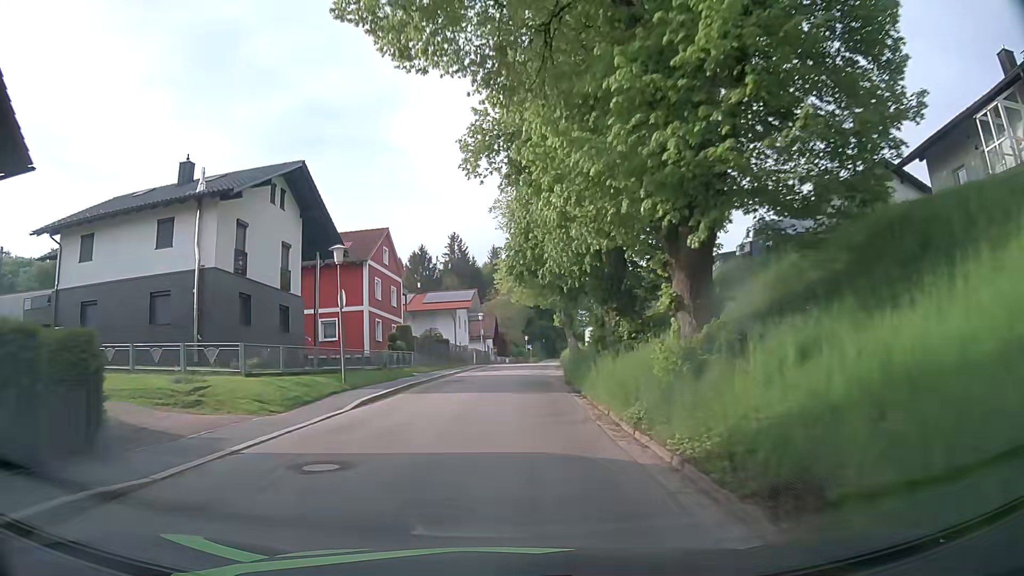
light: Day
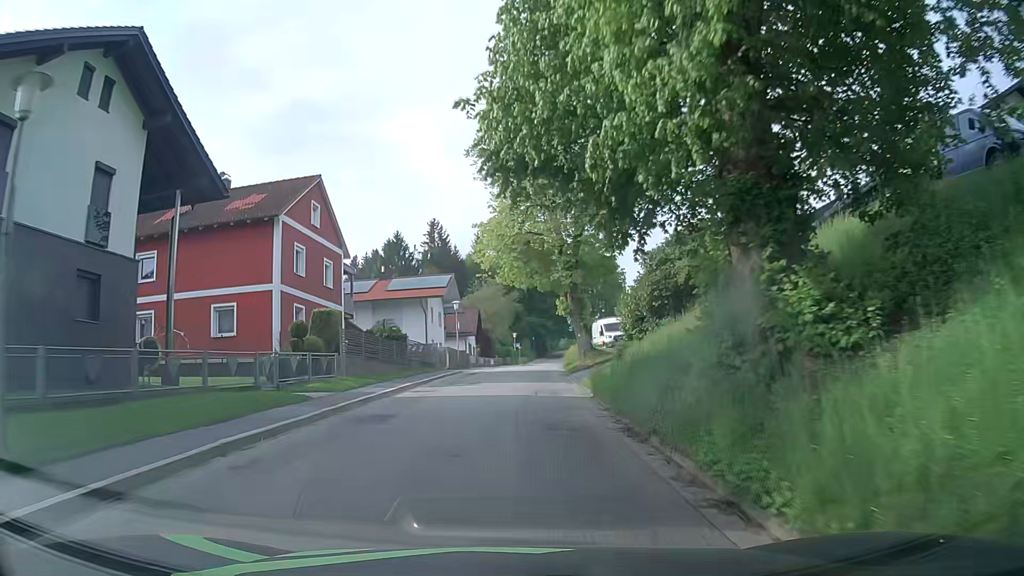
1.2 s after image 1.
(+0.3, +14.8) m; +2°
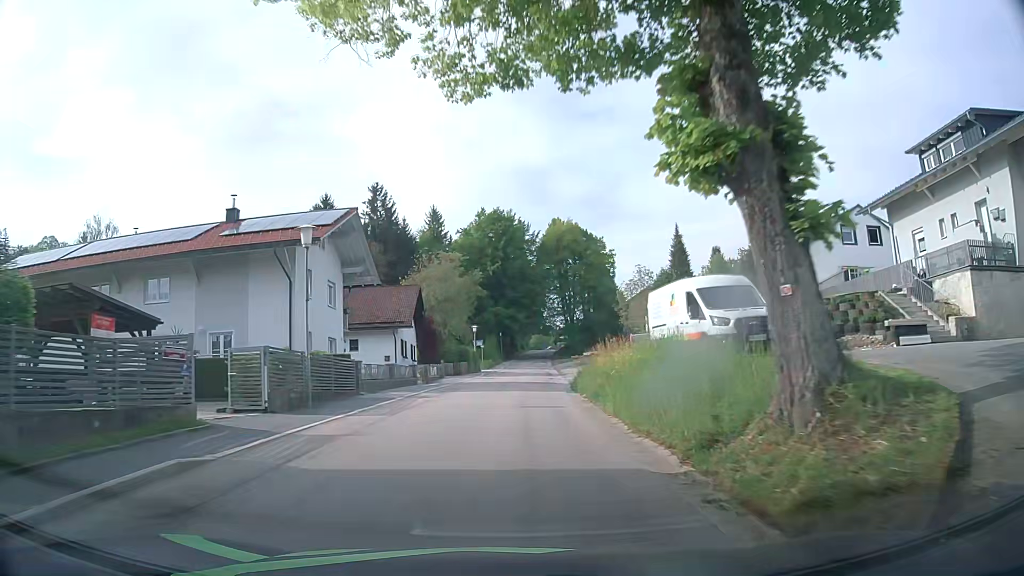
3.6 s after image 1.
(+0.6, +29.1) m; +3°
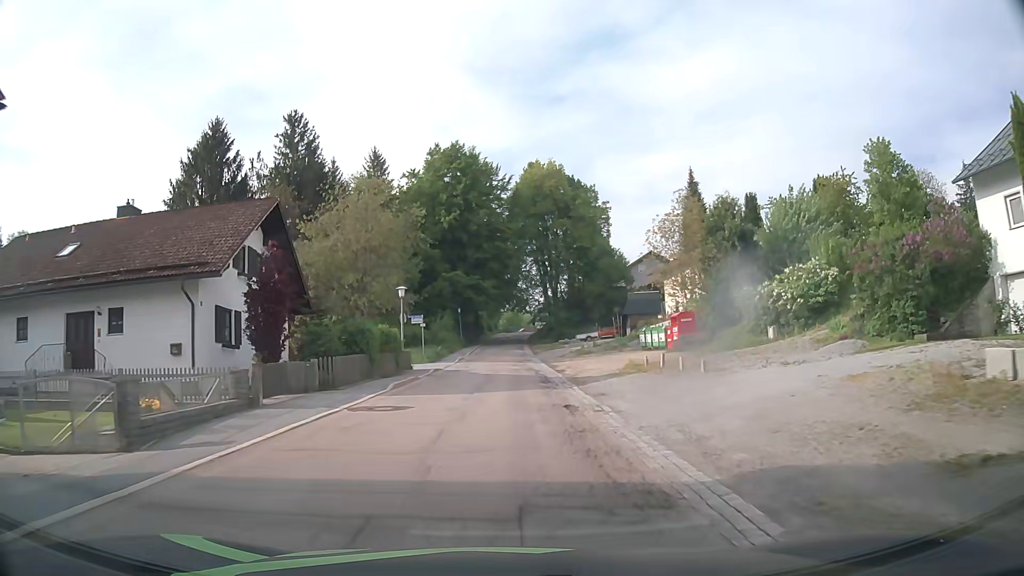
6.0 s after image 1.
(+0.6, +29.0) m; +2°
